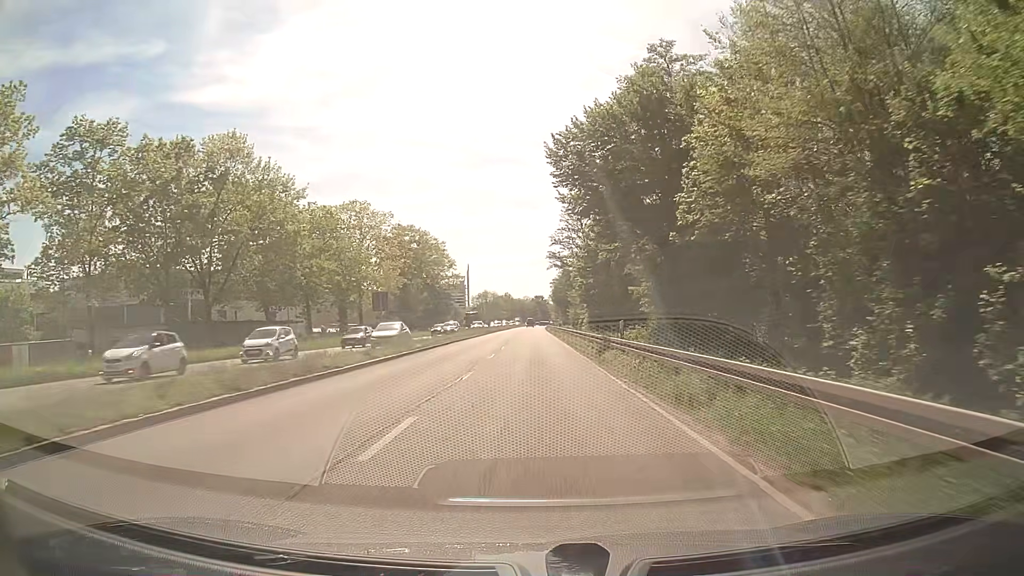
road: primary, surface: asphalt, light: Day
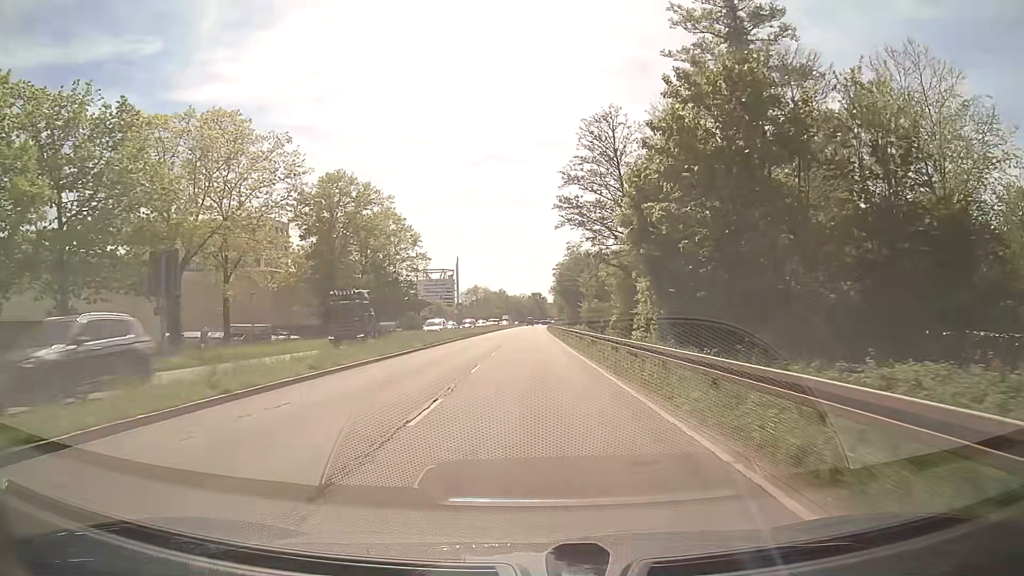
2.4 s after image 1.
(+0.1, +42.9) m; 0°
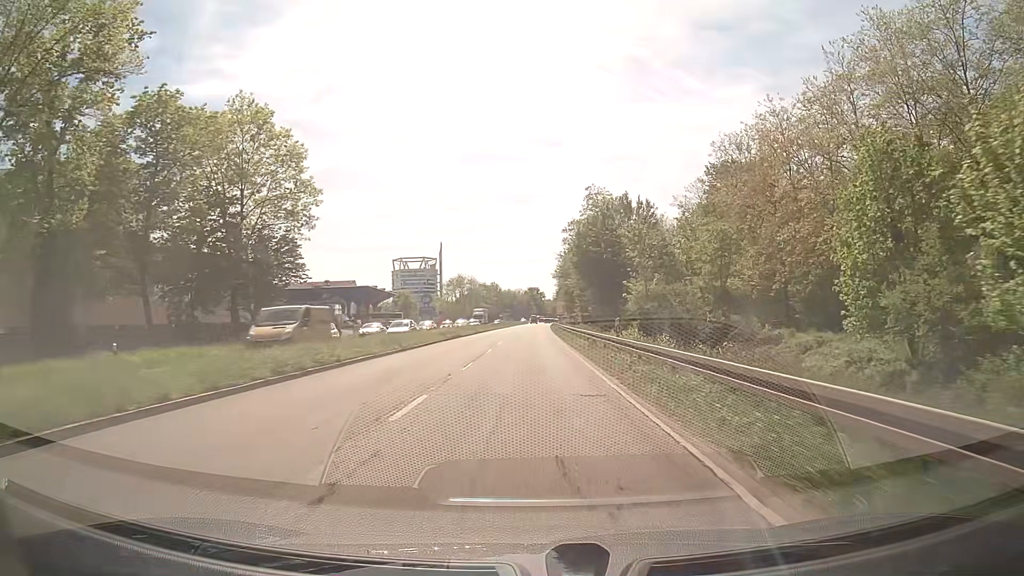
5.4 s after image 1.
(+0.1, +53.9) m; +1°
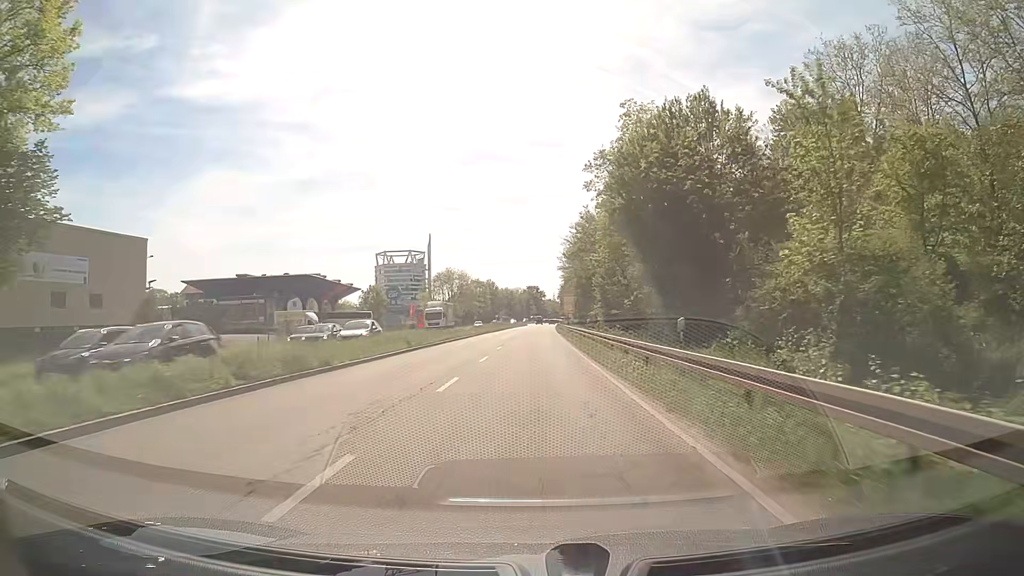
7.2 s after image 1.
(-0.2, +32.5) m; 0°
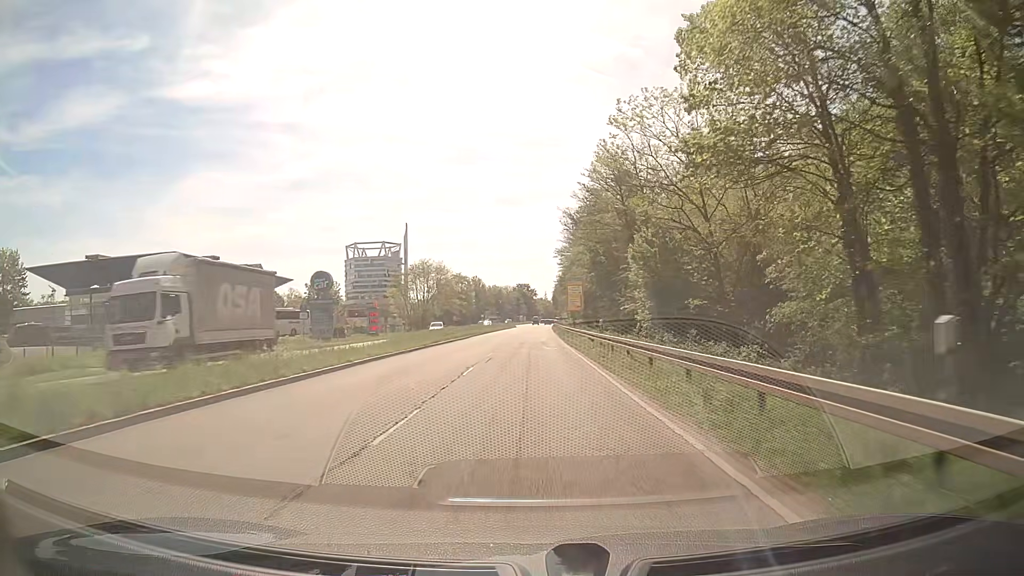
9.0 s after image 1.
(+0.2, +32.5) m; +1°
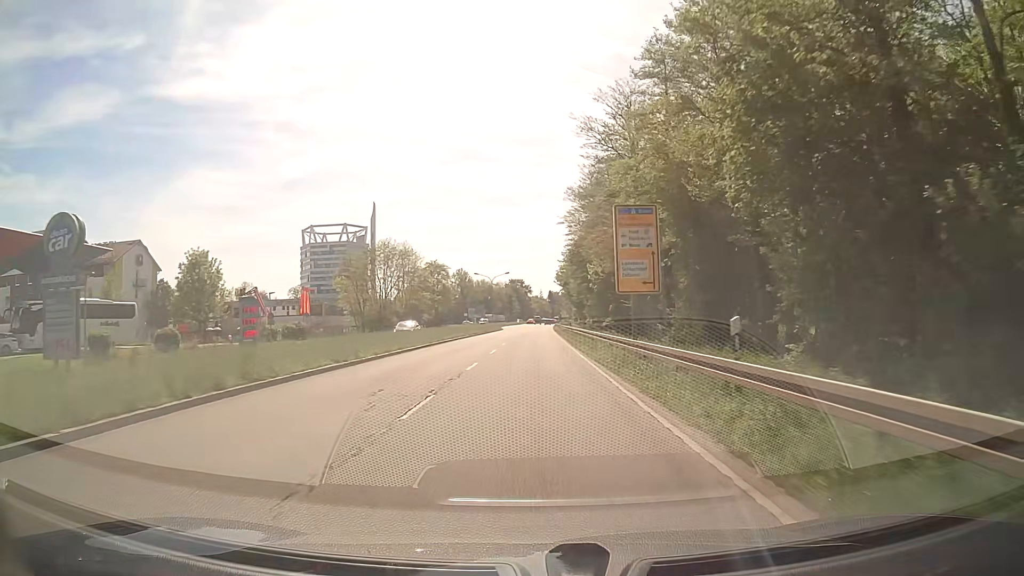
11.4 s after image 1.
(+0.2, +43.3) m; 0°
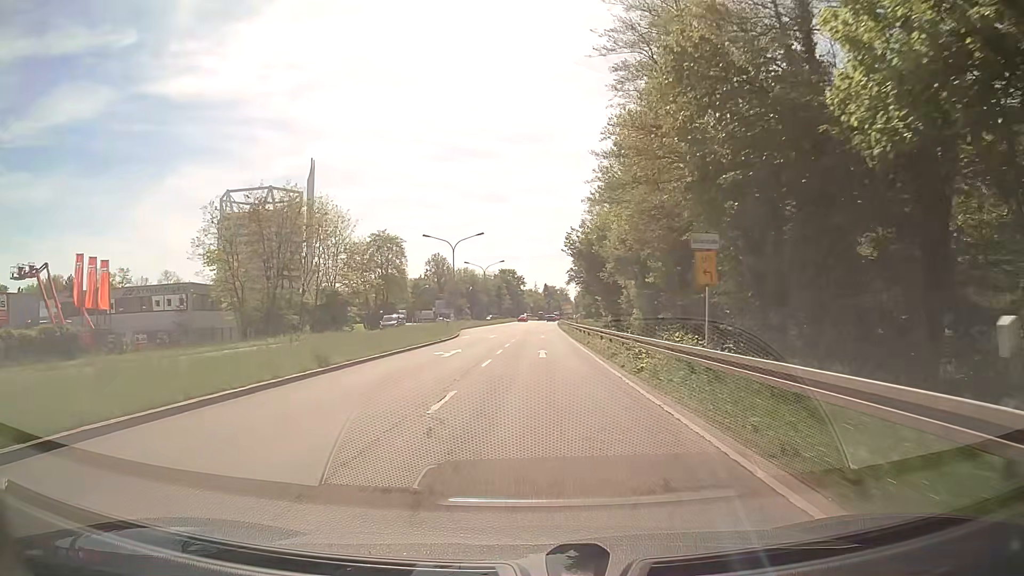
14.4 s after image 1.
(+0.2, +53.5) m; +1°
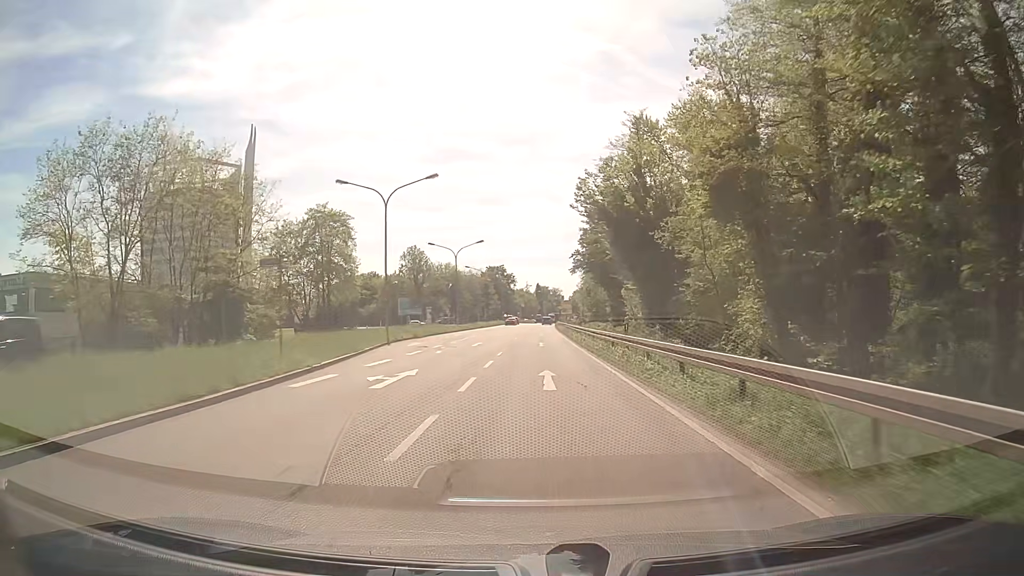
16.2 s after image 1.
(+0.1, +30.0) m; 0°
(0, +10) (0, +20) (0, +30) (0, +40) (+1, +50) (+1, +60) (+1, +70) (+1, +80) (+2, +90) (+2, +100) m
